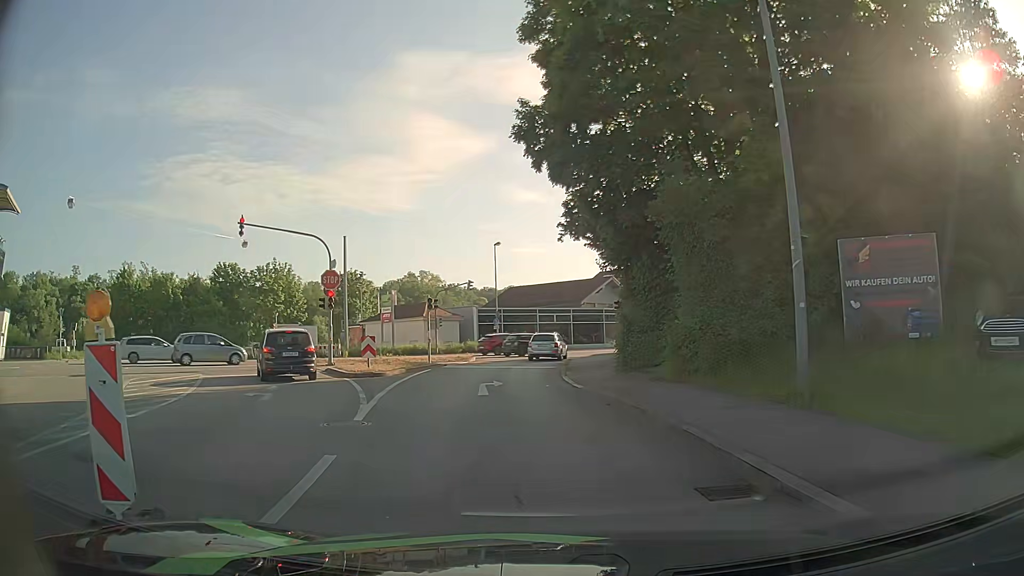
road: tertiary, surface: asphalt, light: Day
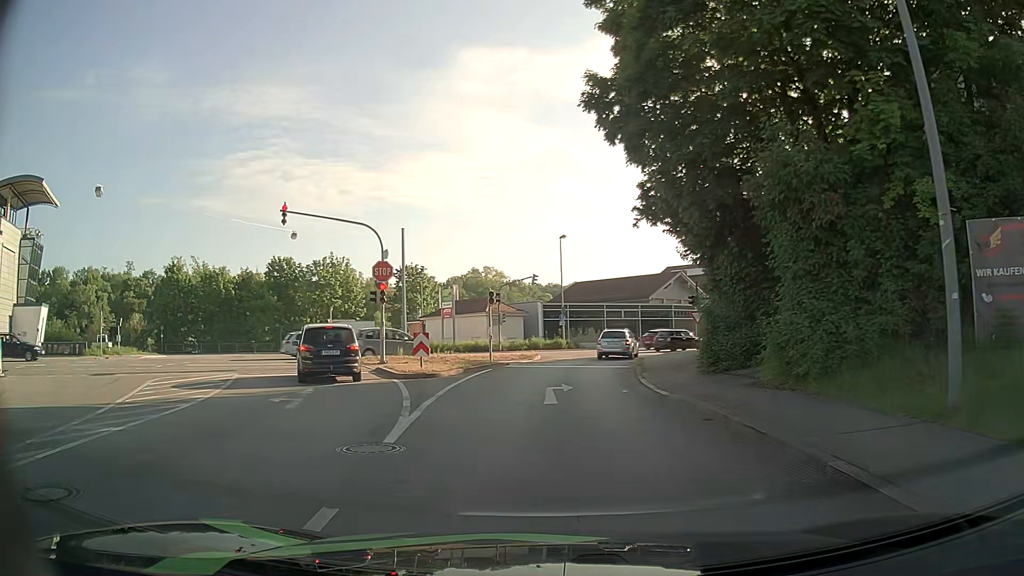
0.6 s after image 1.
(-0.1, +2.4) m; -6°
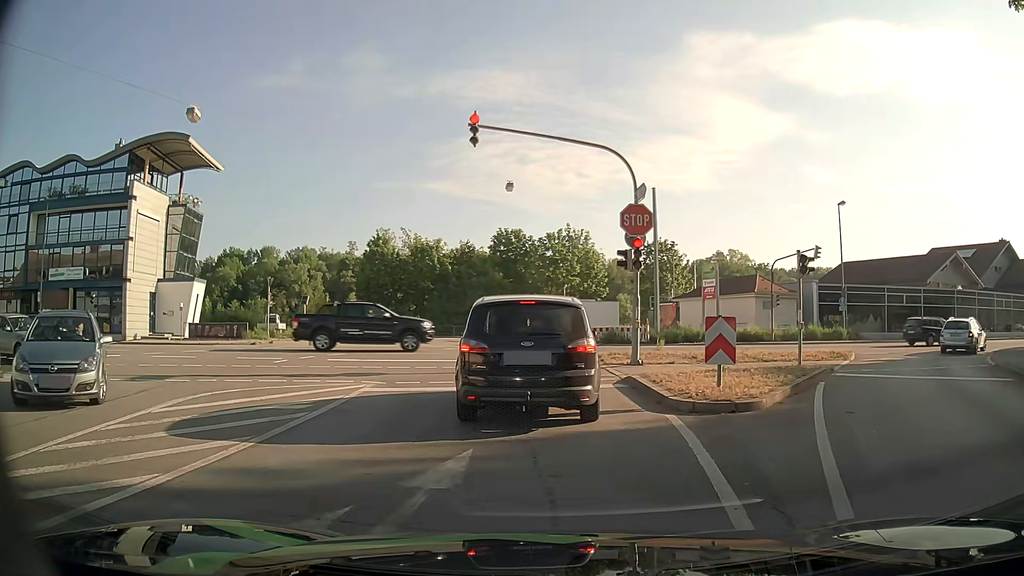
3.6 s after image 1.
(-2.1, +10.1) m; -20°
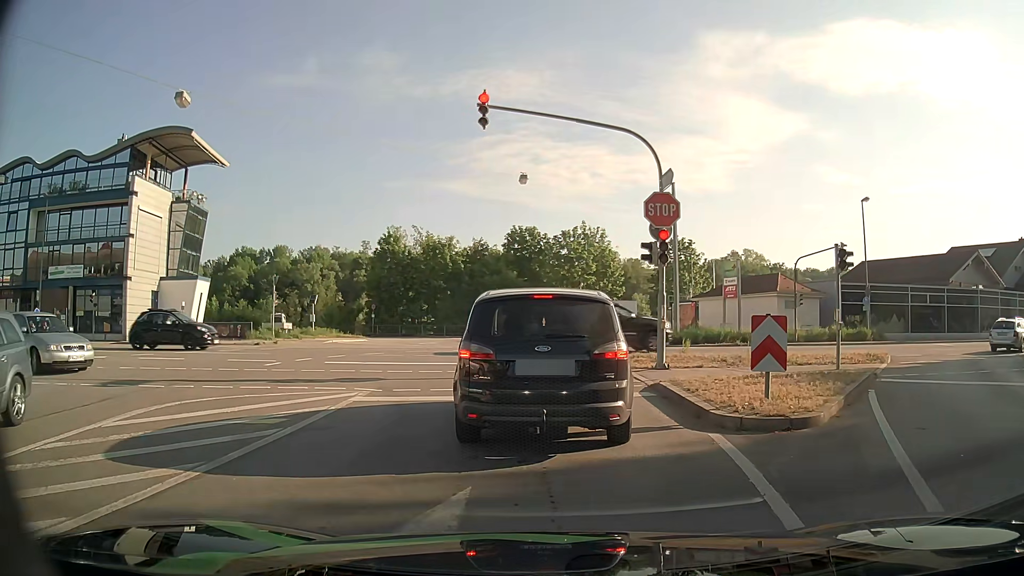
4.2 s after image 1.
(0.0, +1.6) m; -1°
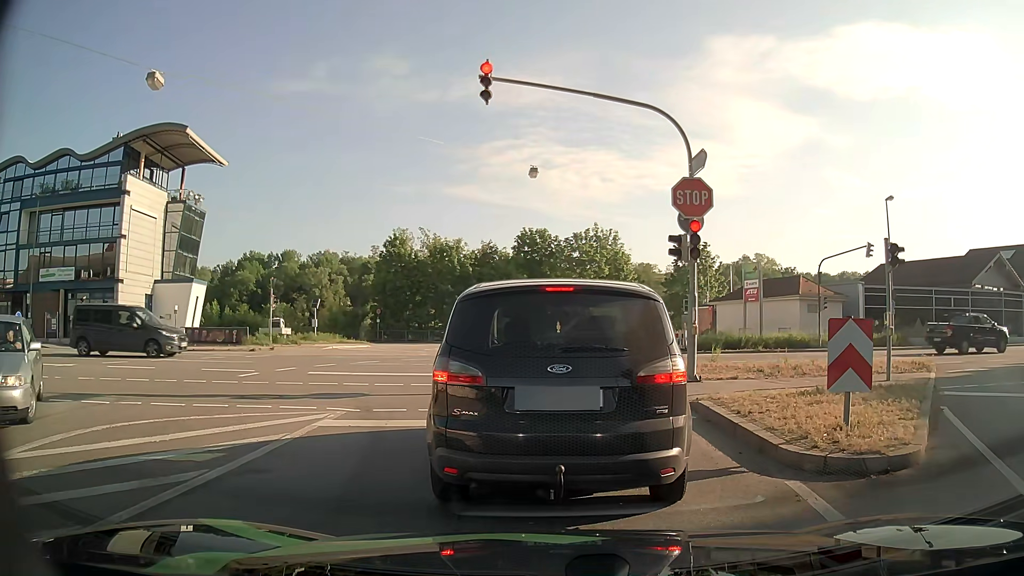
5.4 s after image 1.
(0.0, +2.1) m; -1°
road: tertiary_link
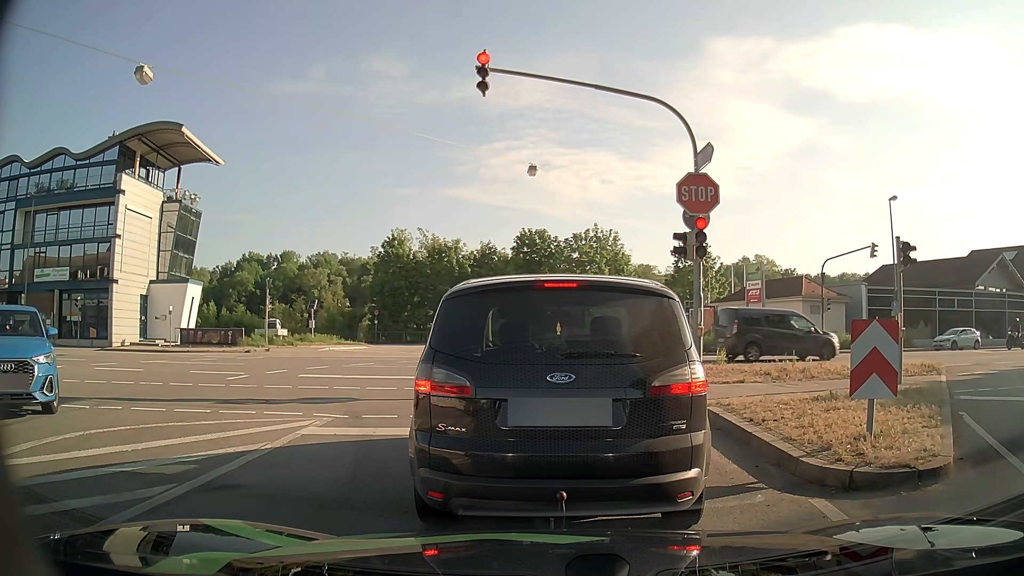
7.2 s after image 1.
(0.0, +0.6) m; 0°
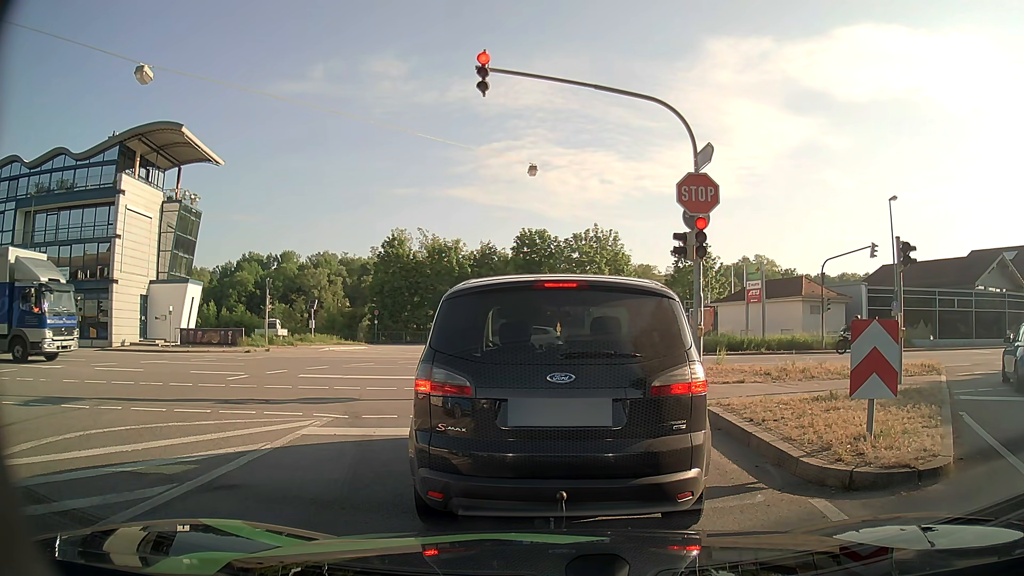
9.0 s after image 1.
(0.0, 0.0) m; 0°
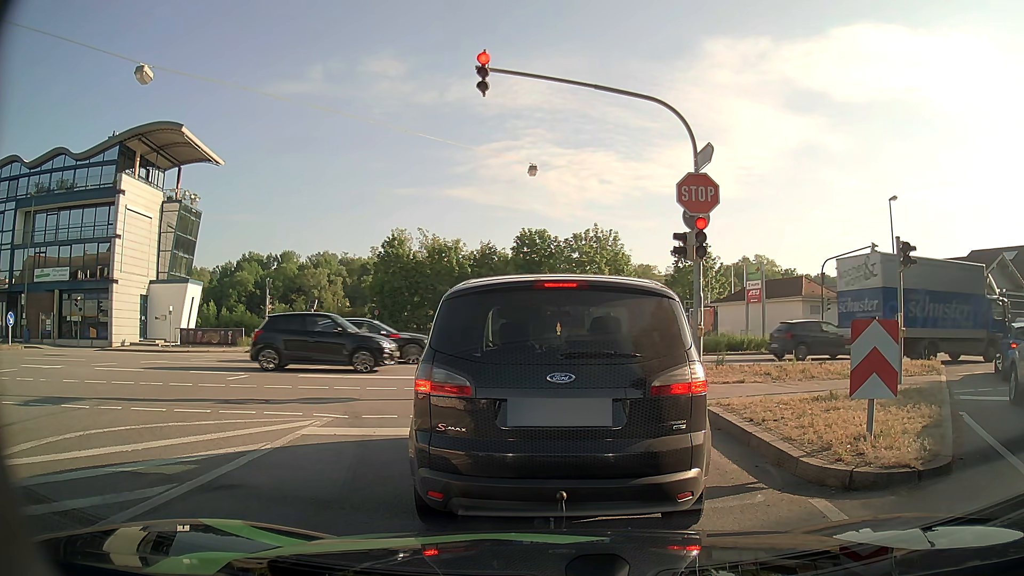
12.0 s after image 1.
(0.0, 0.0) m; 0°
